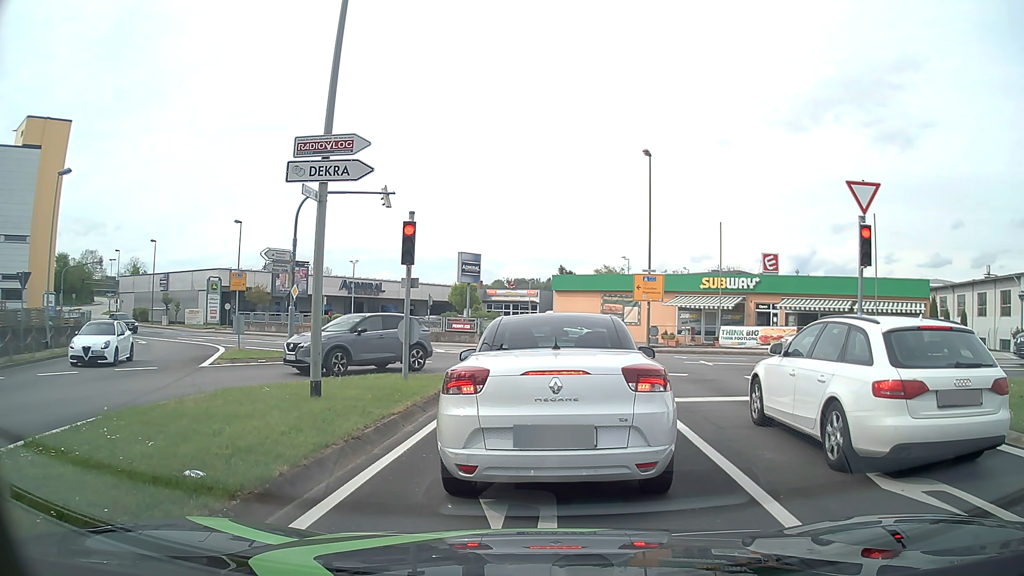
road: tertiary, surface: asphalt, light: Day
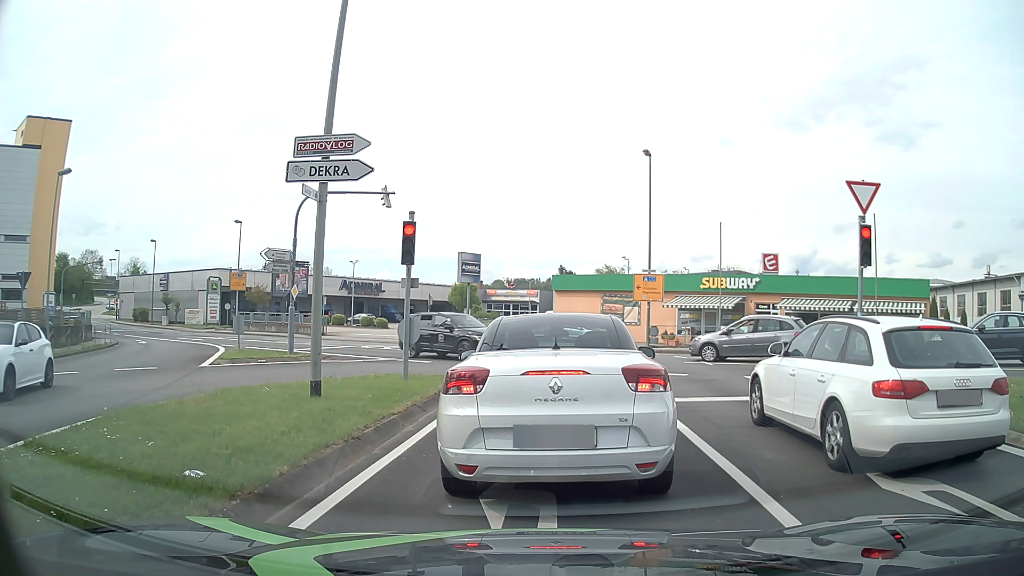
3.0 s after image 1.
(0.0, 0.0) m; 0°
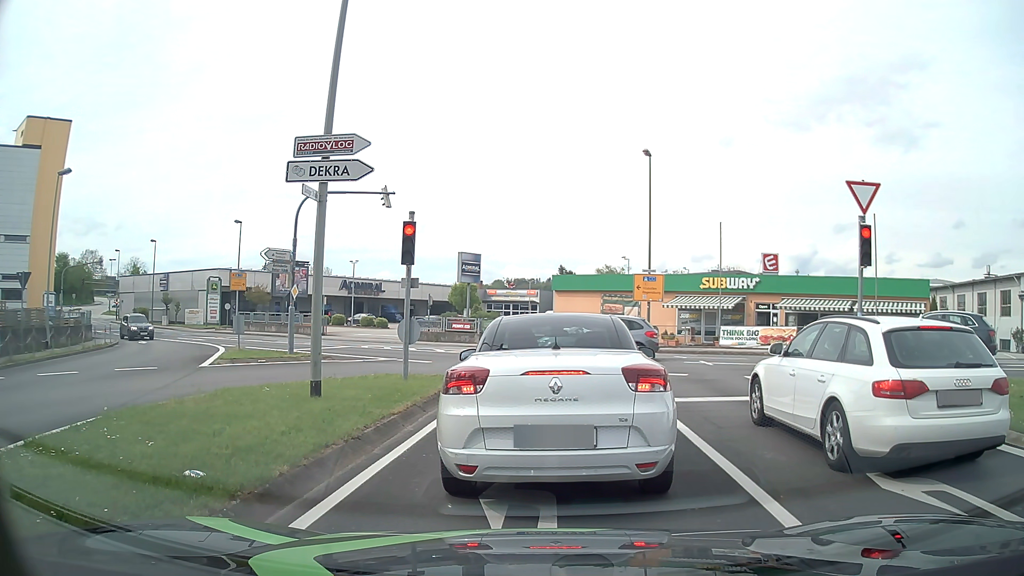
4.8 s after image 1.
(0.0, 0.0) m; 0°
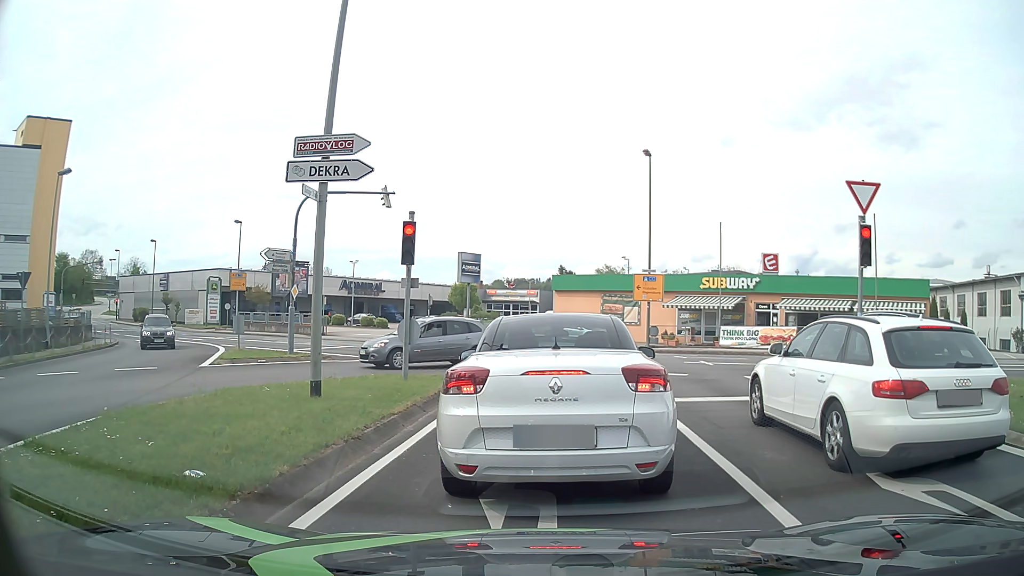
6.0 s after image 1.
(0.0, 0.0) m; 0°
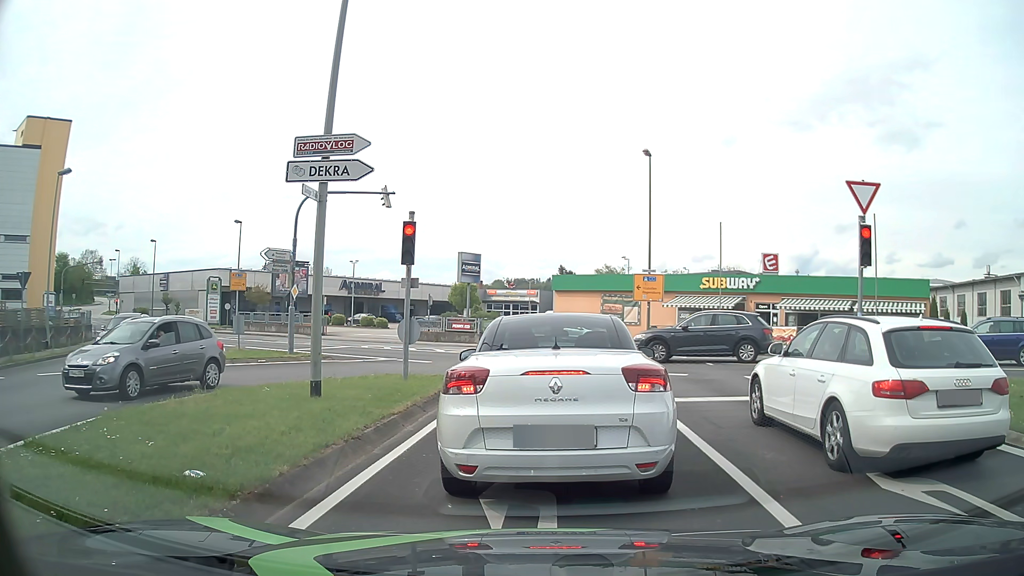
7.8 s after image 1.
(0.0, 0.0) m; 0°
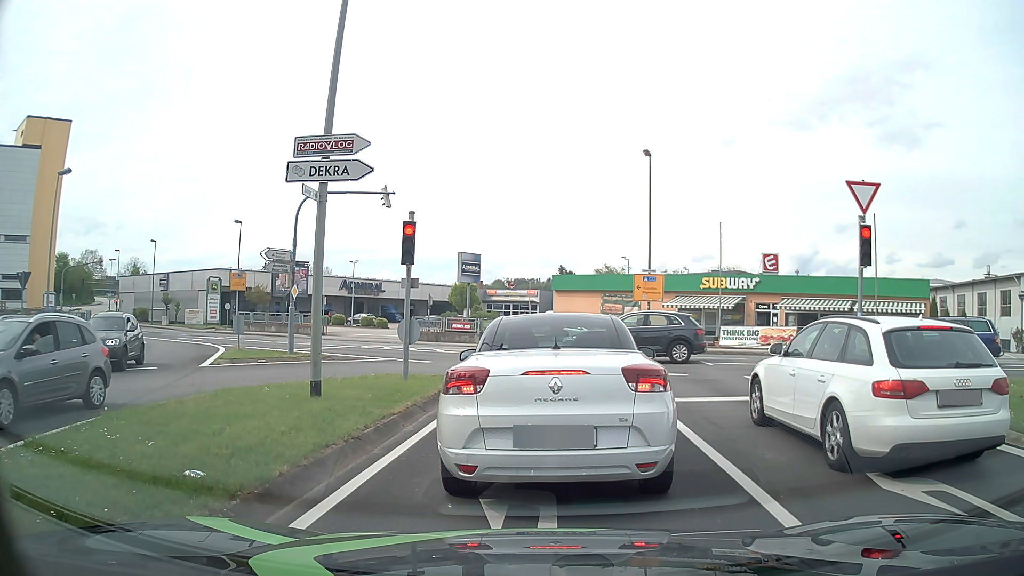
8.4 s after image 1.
(0.0, 0.0) m; 0°
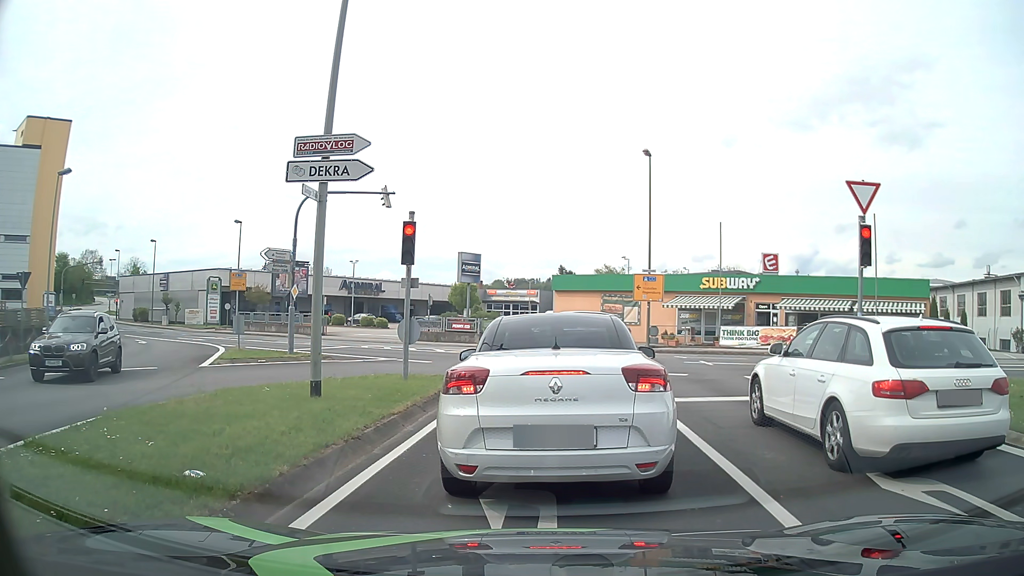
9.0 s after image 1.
(0.0, 0.0) m; 0°
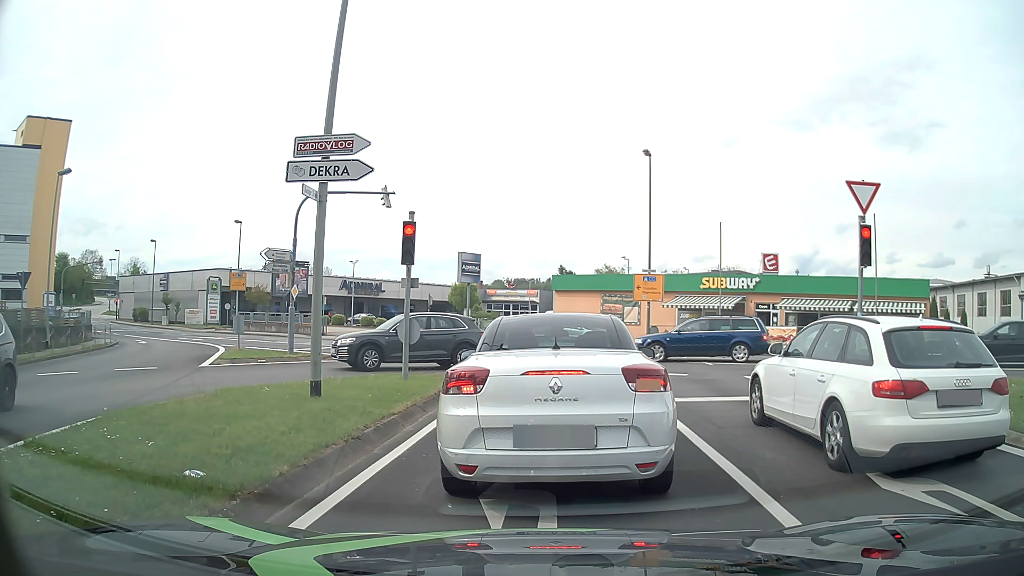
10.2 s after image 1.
(0.0, 0.0) m; 0°
